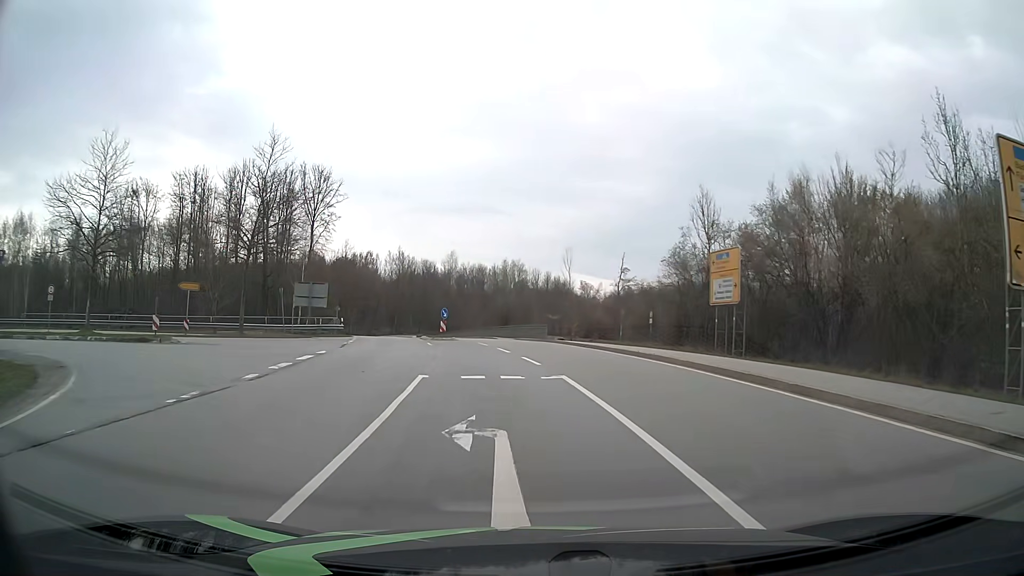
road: secondary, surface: asphalt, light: Day
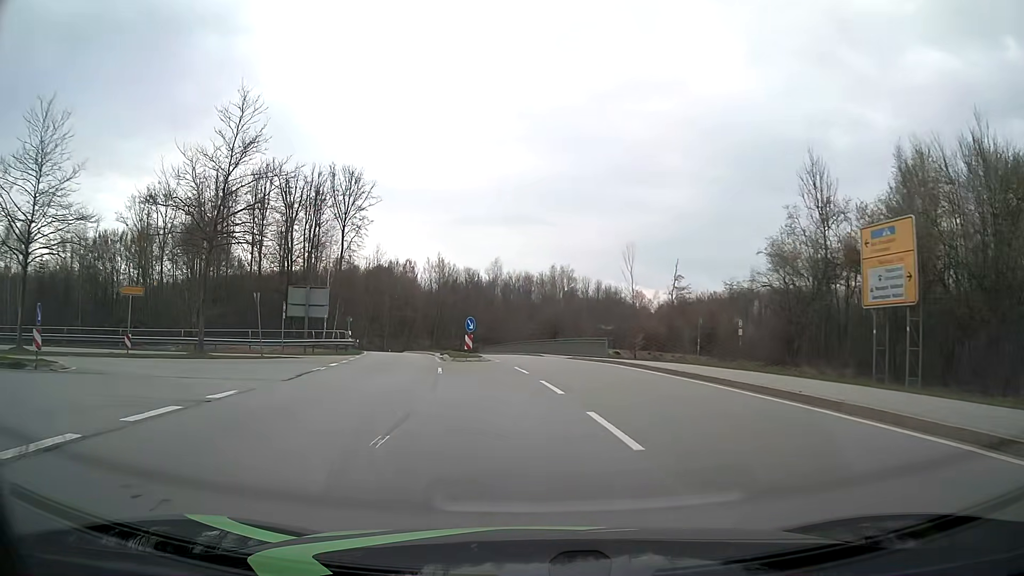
(-0.3, +10.3) m; -4°
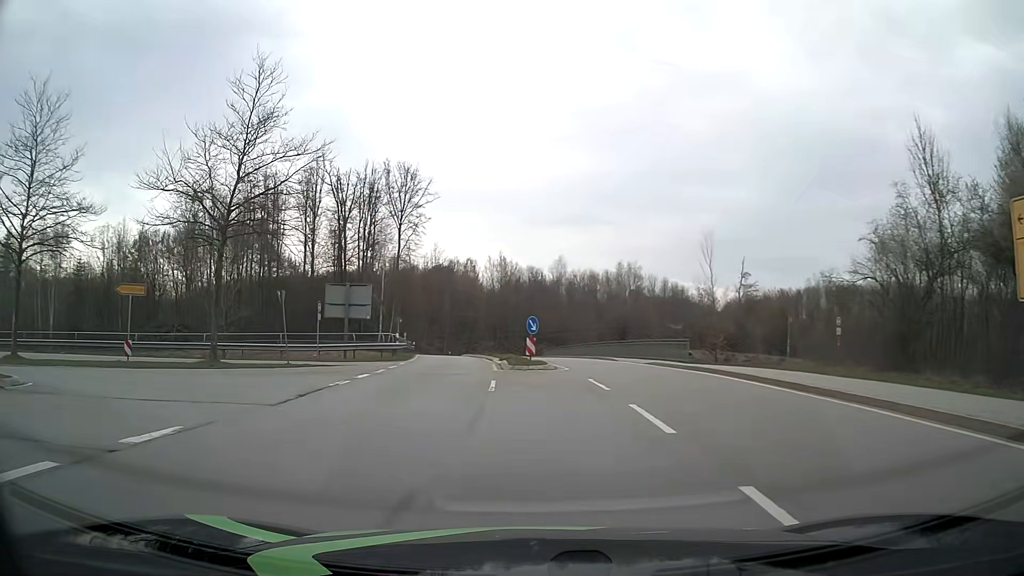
(-0.2, +4.6) m; -5°
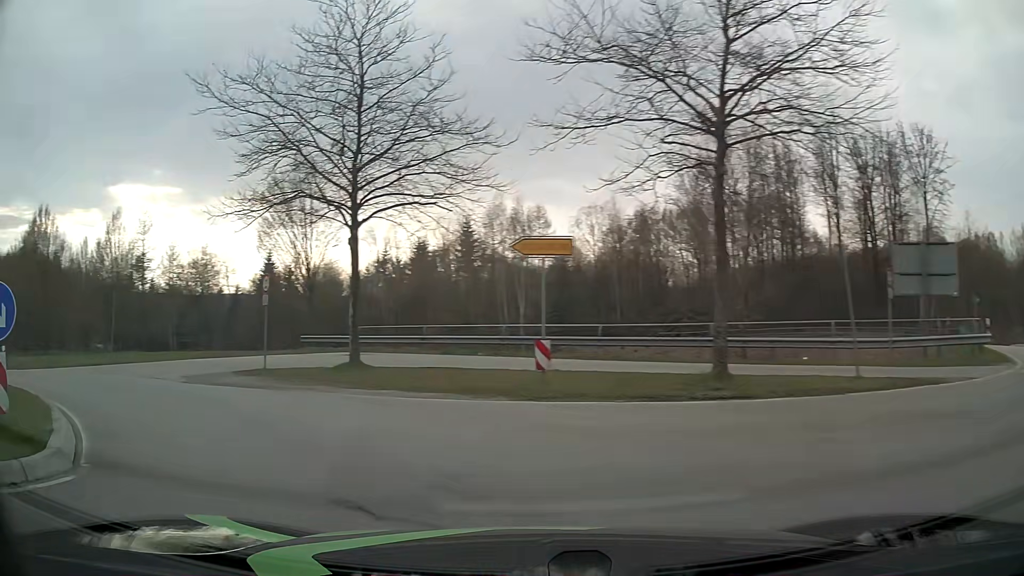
(-4.1, +11.6) m; -45°
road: primary_link
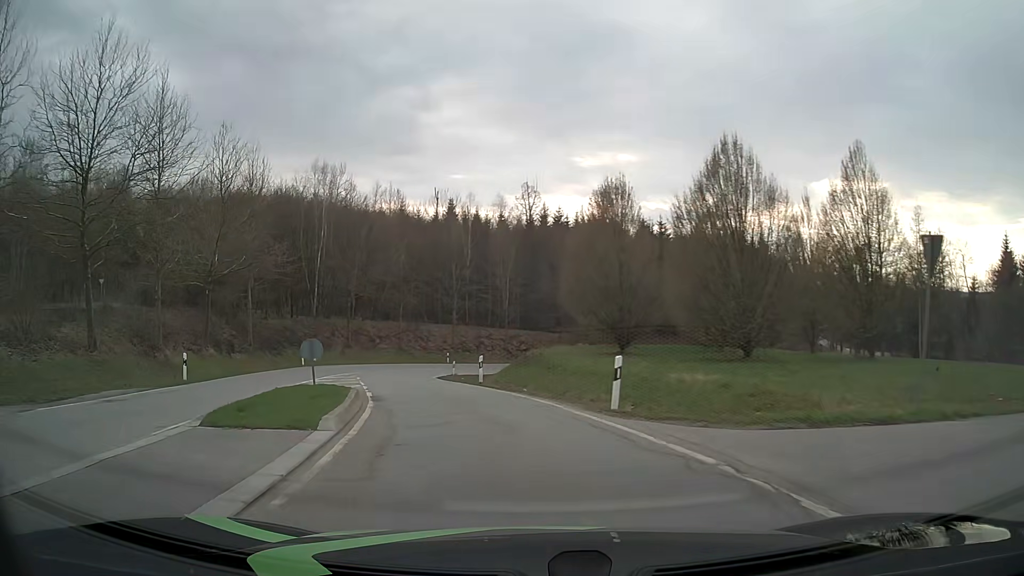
(-10.5, +14.4) m; -62°
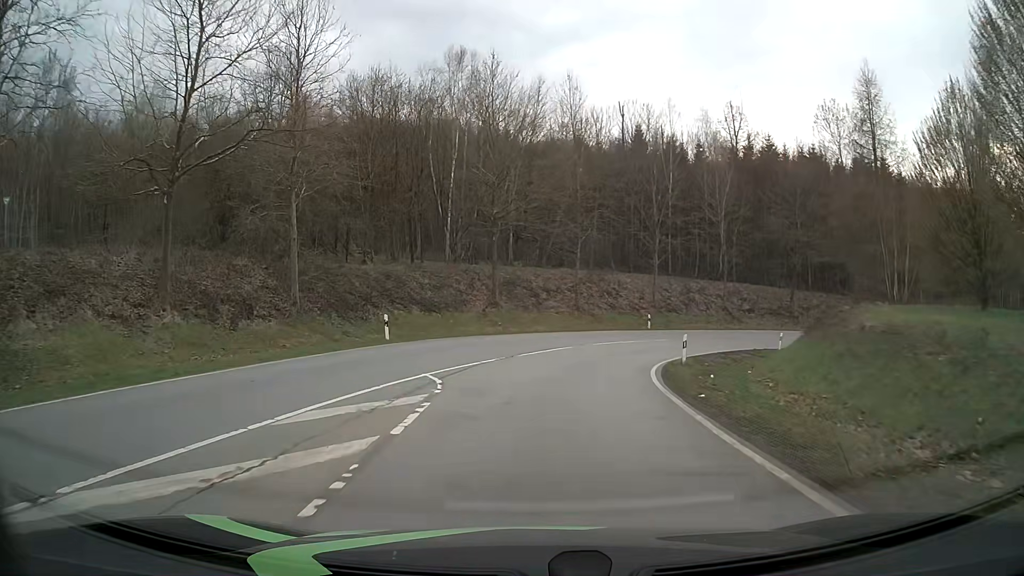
(-4.1, +23.8) m; -15°
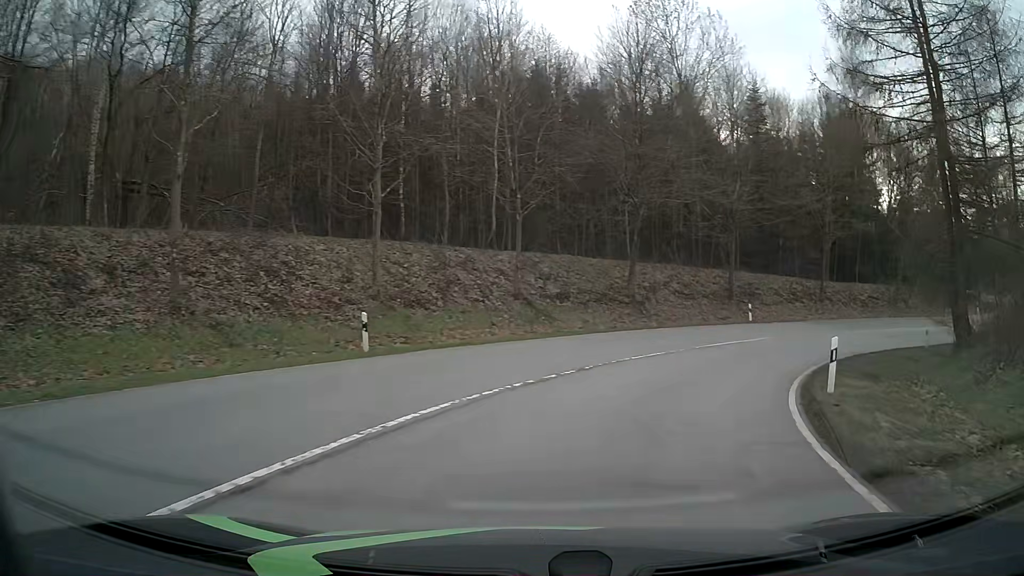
(+4.5, +30.3) m; +23°
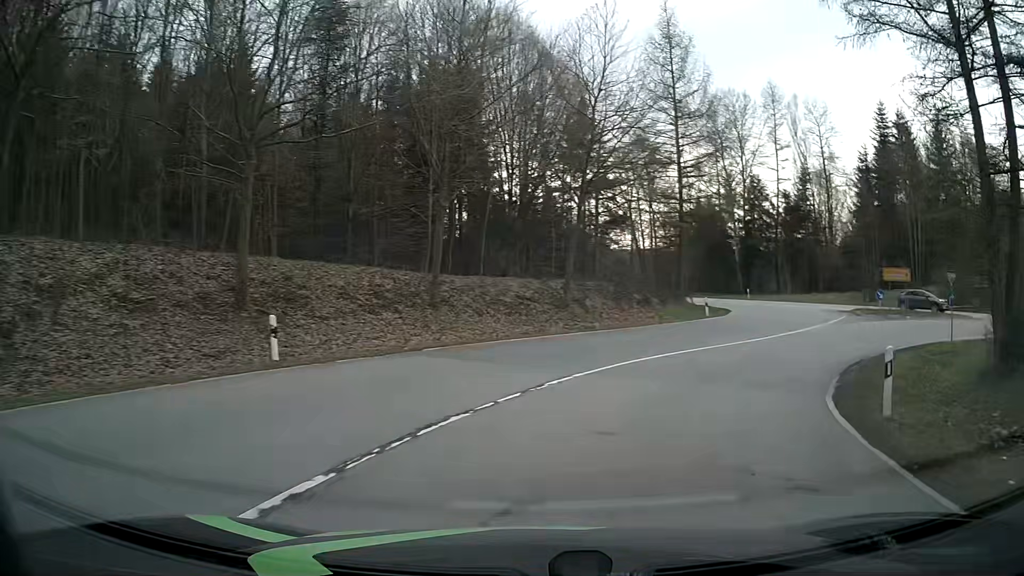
(+7.4, +22.6) m; +37°
(+1, +10) (+6, +19) (+13, +25) (+23, +27) (+32, +24) (+39, +16) (+45, +9) (+51, 0) (+57, -8) (+63, -15) m
